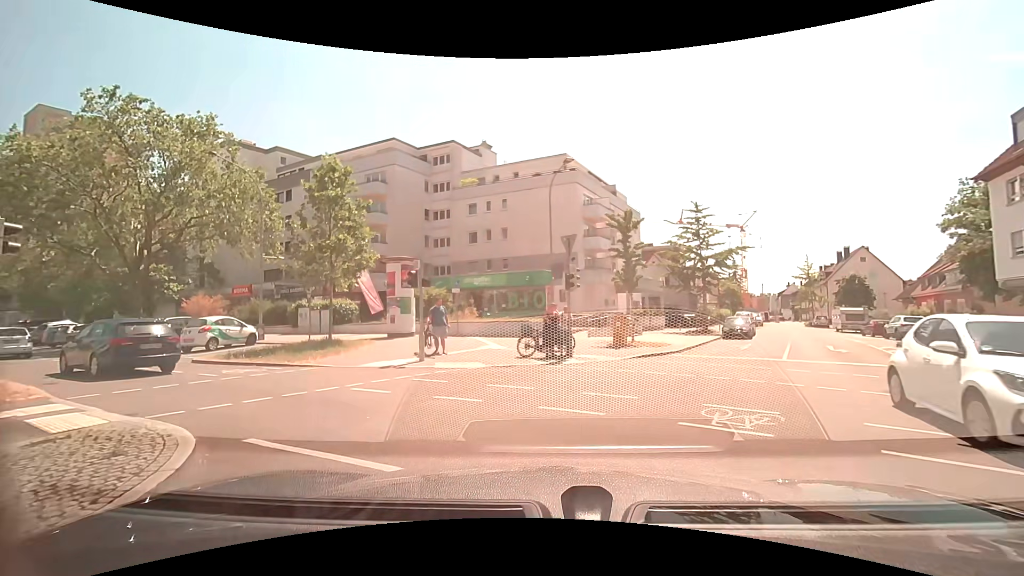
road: residential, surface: asphalt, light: Day
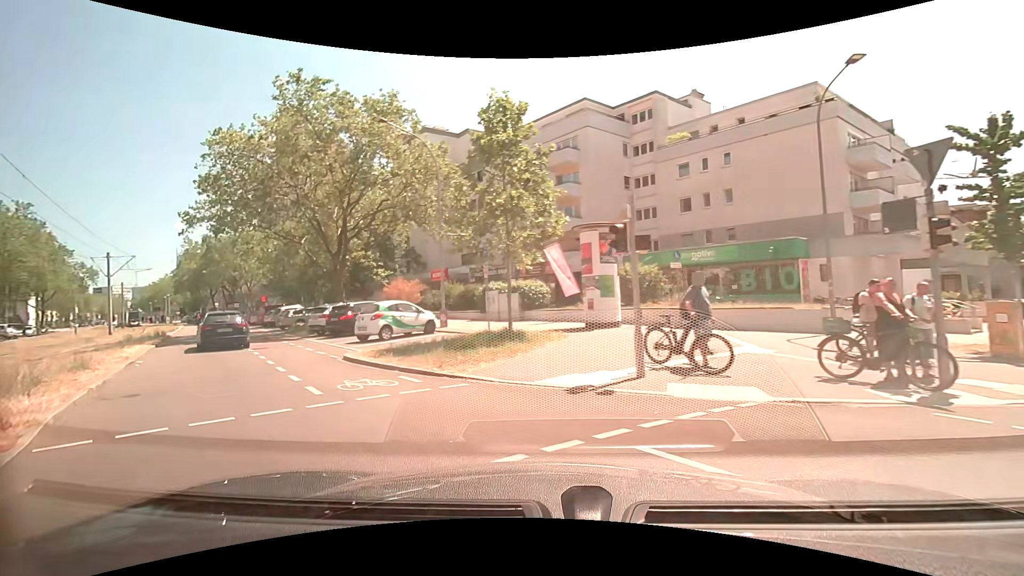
(-0.9, +6.2) m; -21°
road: tertiary
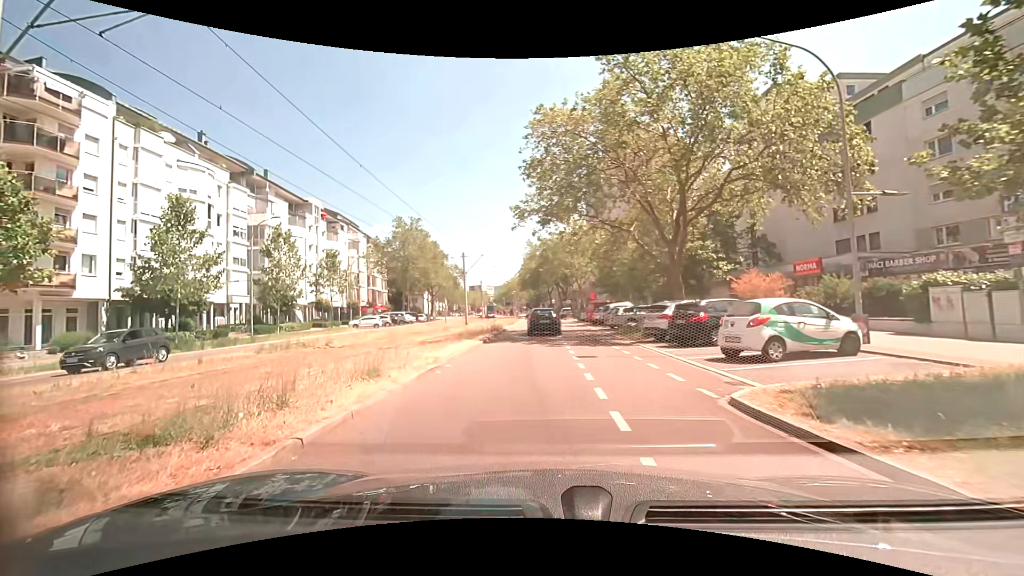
(-2.4, +6.4) m; -37°
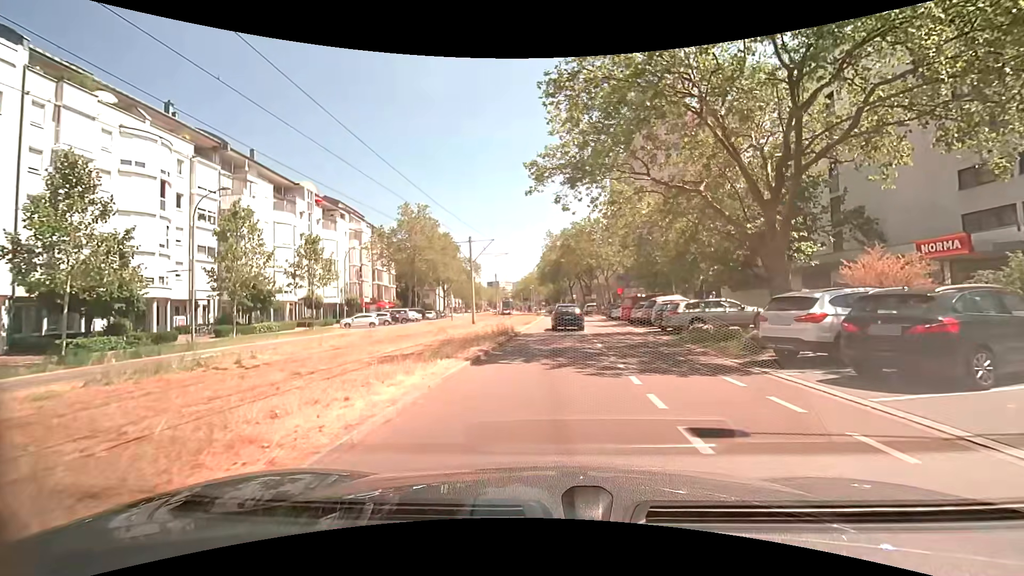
(-0.2, +9.1) m; -2°
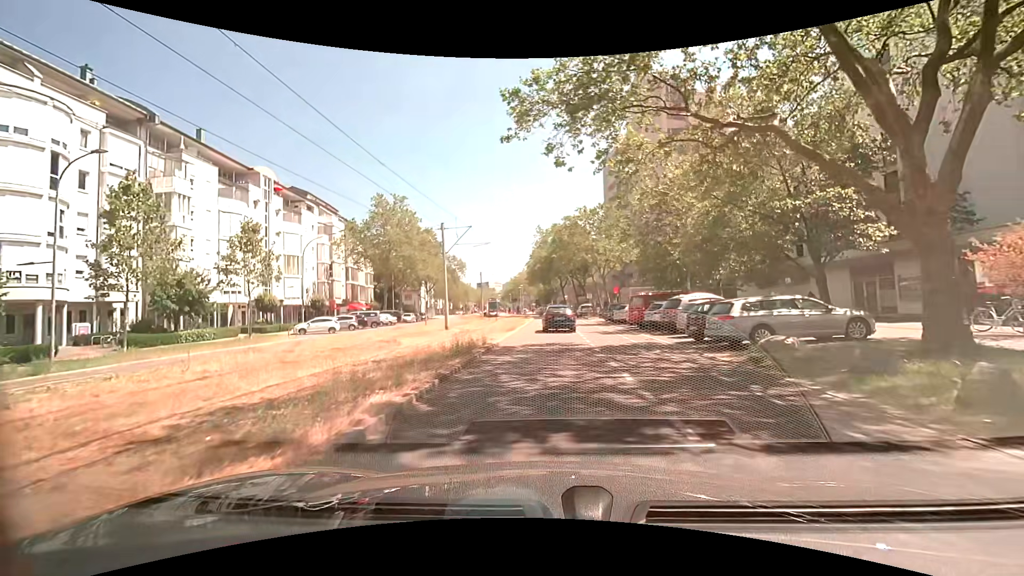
(+0.2, +7.6) m; +2°
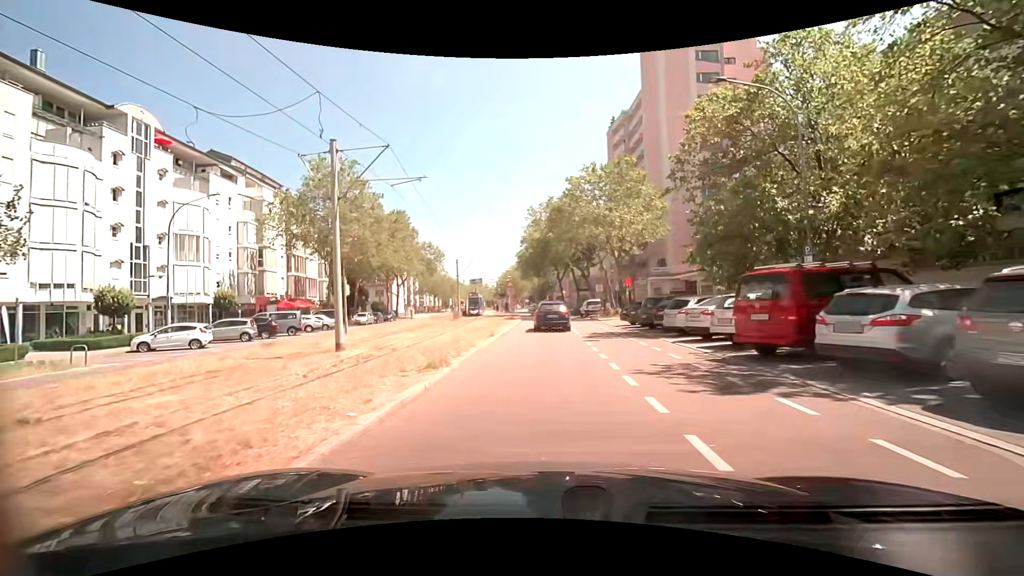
(+0.2, +17.0) m; +1°
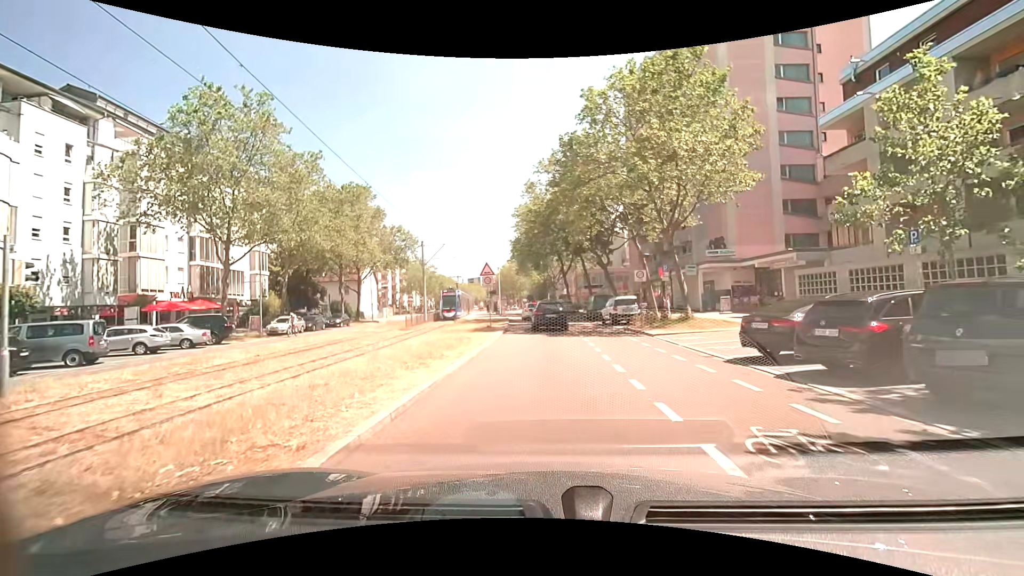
(-0.3, +18.1) m; -1°
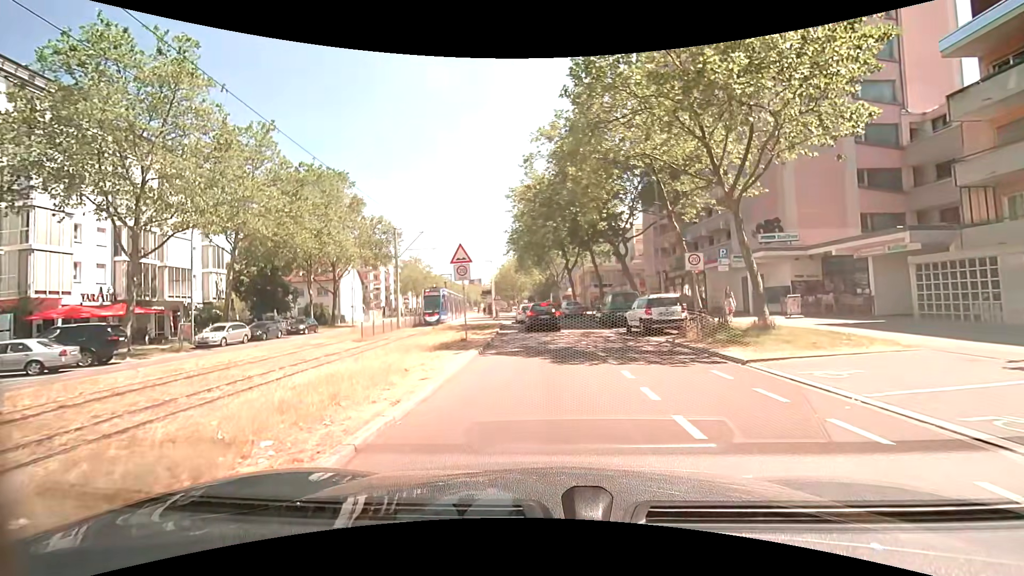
(0.0, +8.6) m; 0°
